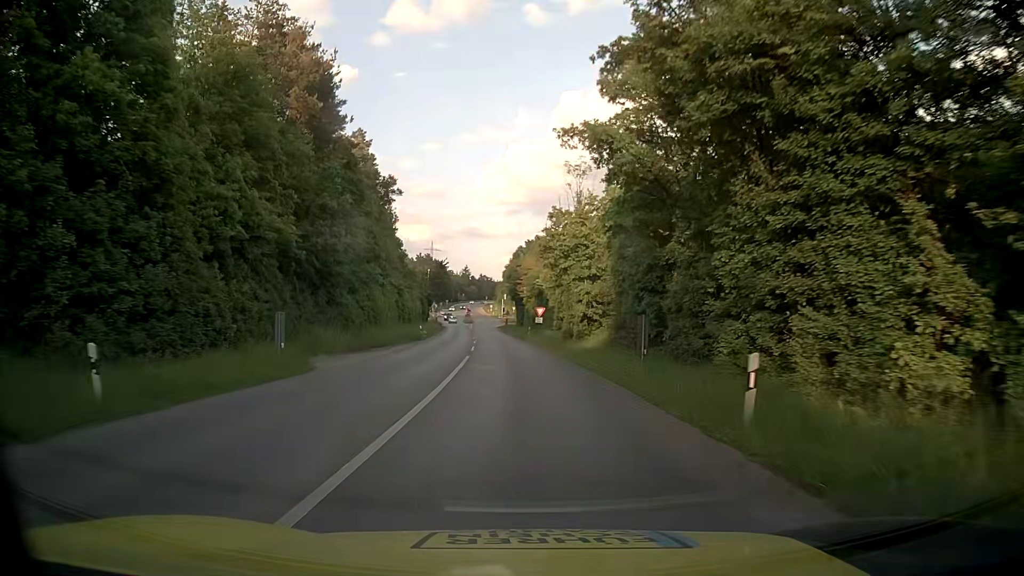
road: tertiary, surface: asphalt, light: Day
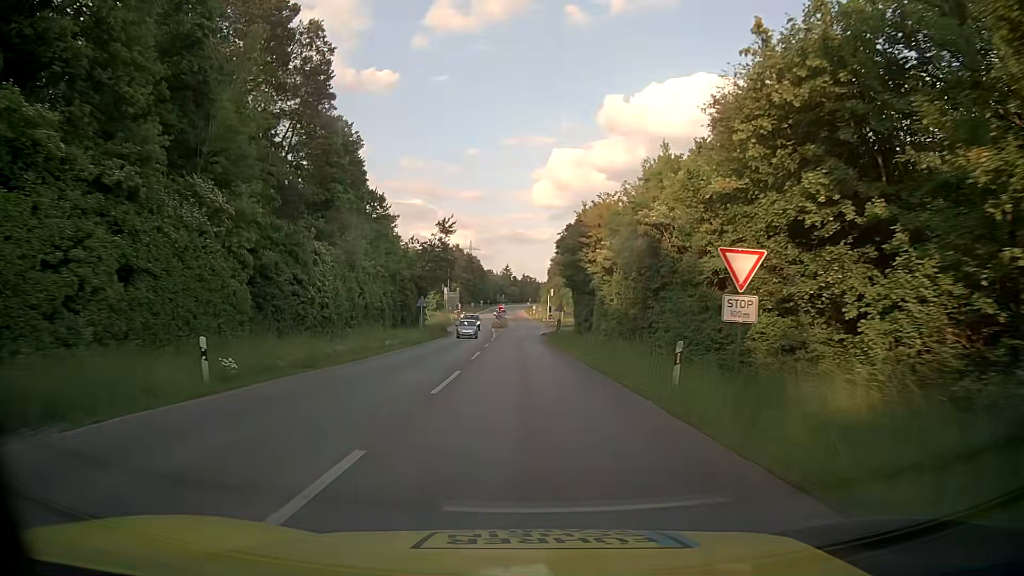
(-1.8, +45.6) m; -4°
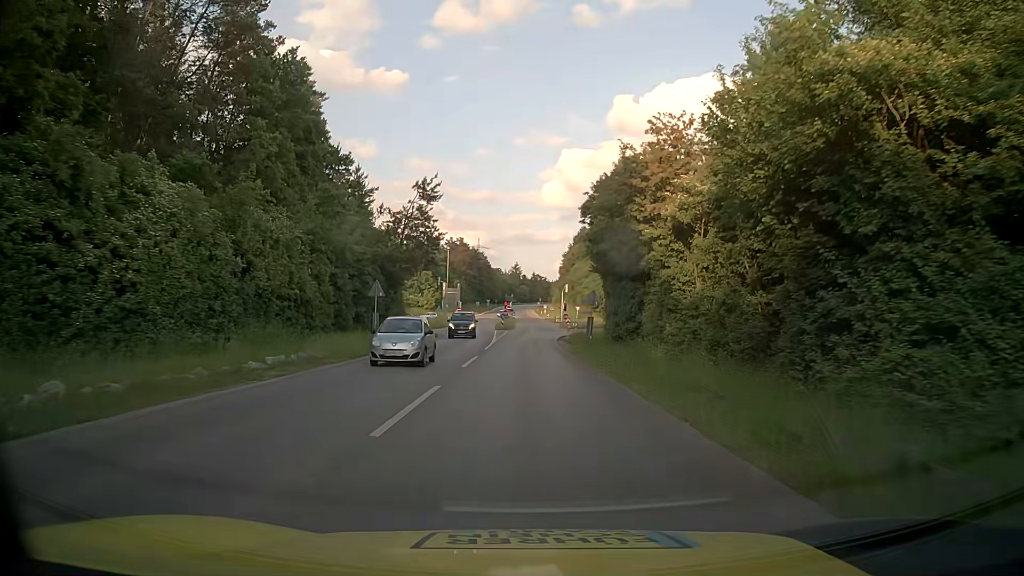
(-0.1, +17.3) m; -1°
(0, +10) (0, +20) (0, +30) (0, +40) (0, +50) (+1, +60) (+4, +70) (+7, +79) (+11, +88) (+17, +96) m
